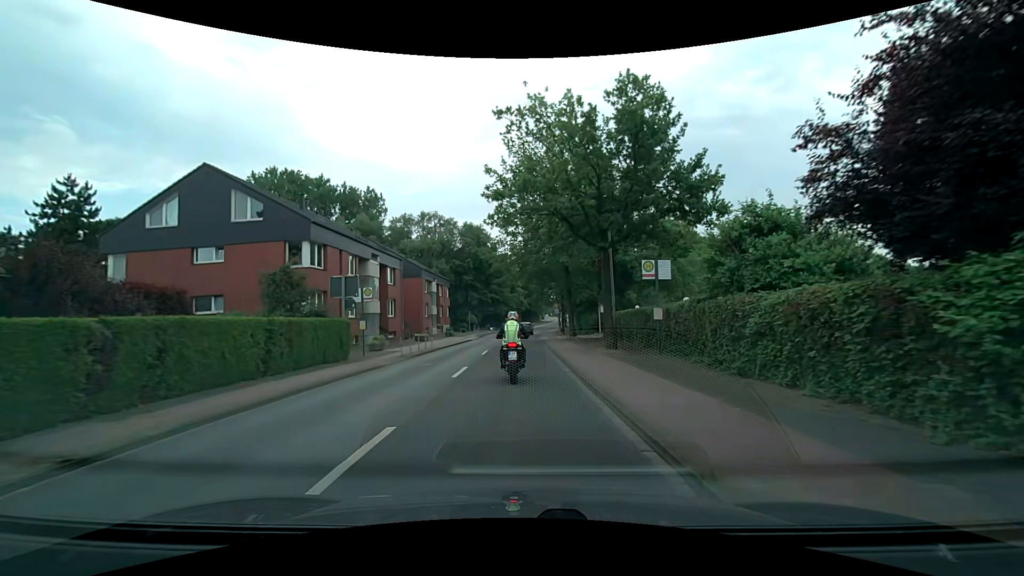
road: tertiary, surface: asphalt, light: Day
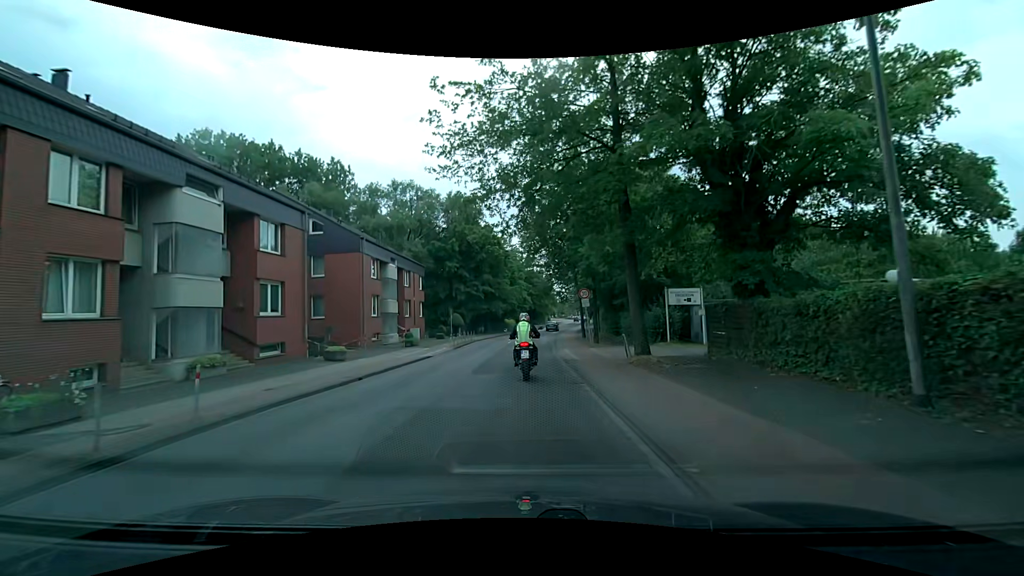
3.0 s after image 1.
(+0.2, +21.6) m; 0°
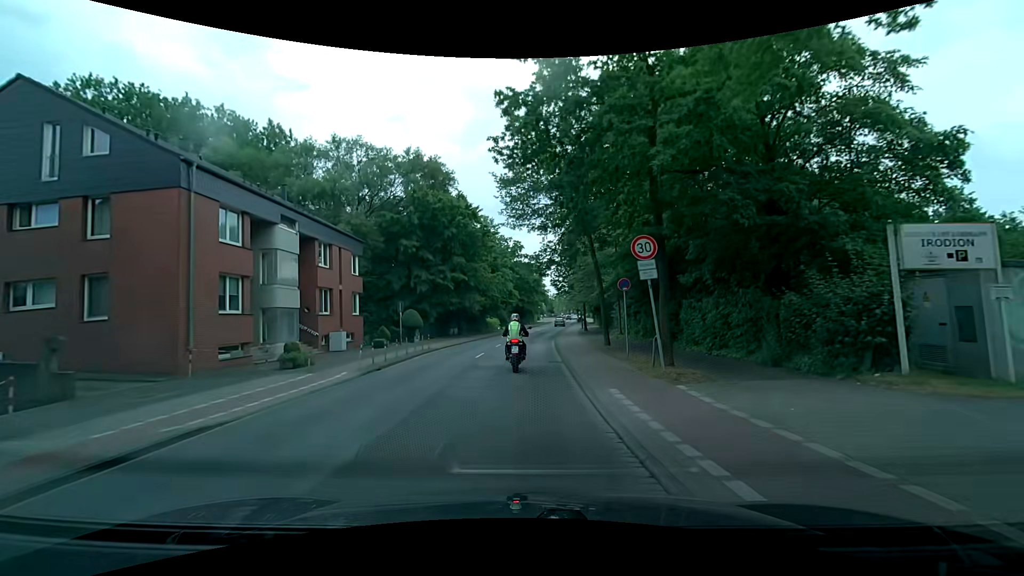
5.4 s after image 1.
(+0.3, +16.8) m; +1°
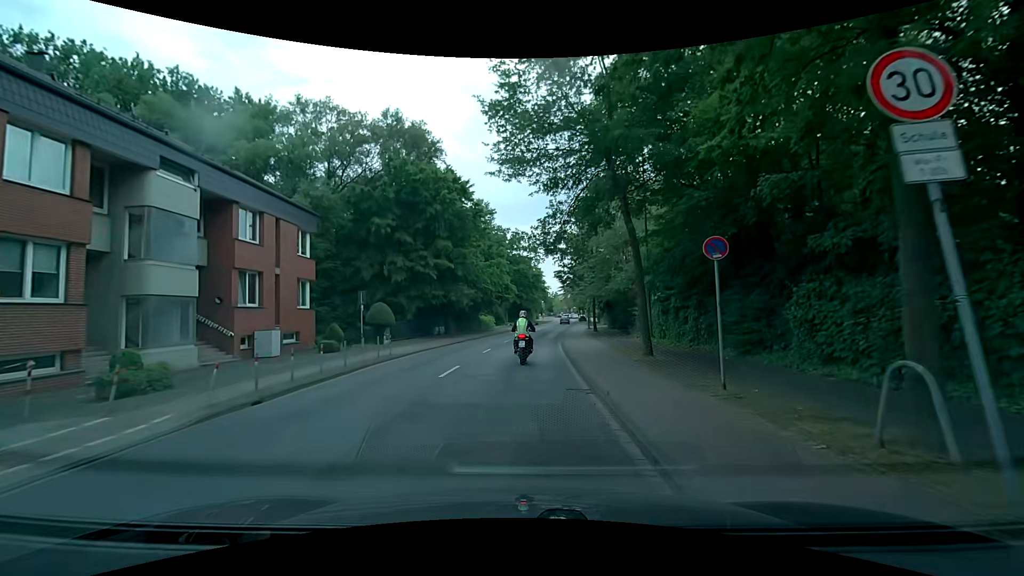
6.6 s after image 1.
(+0.1, +8.3) m; +1°
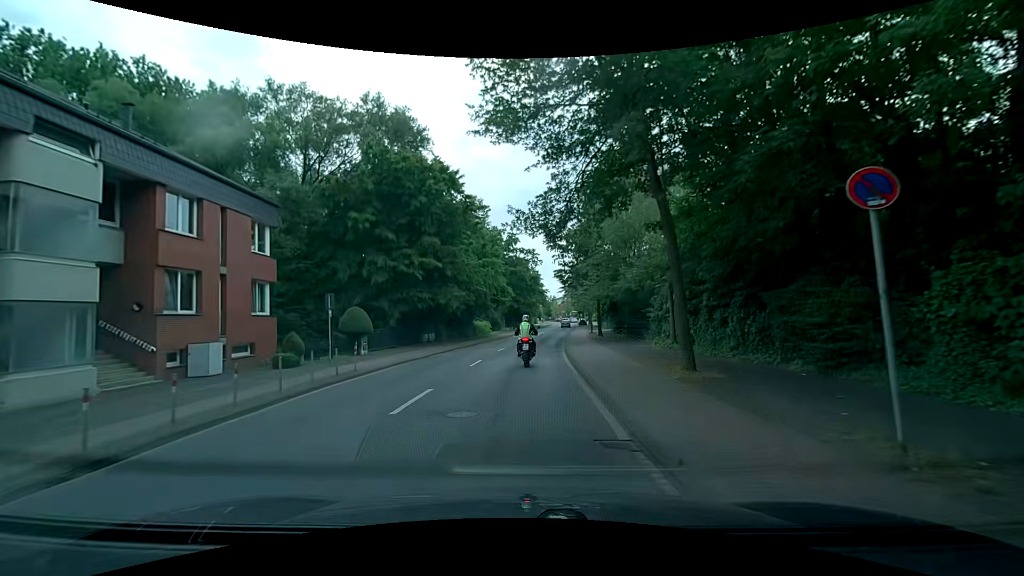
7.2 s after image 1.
(0.0, +4.2) m; +1°
(0, +10) (0, +20) (0, +30) (+1, +40) (+2, +50) (+3, +60) (+4, +70) (+5, +80) (+6, +90) (+7, +100) m
